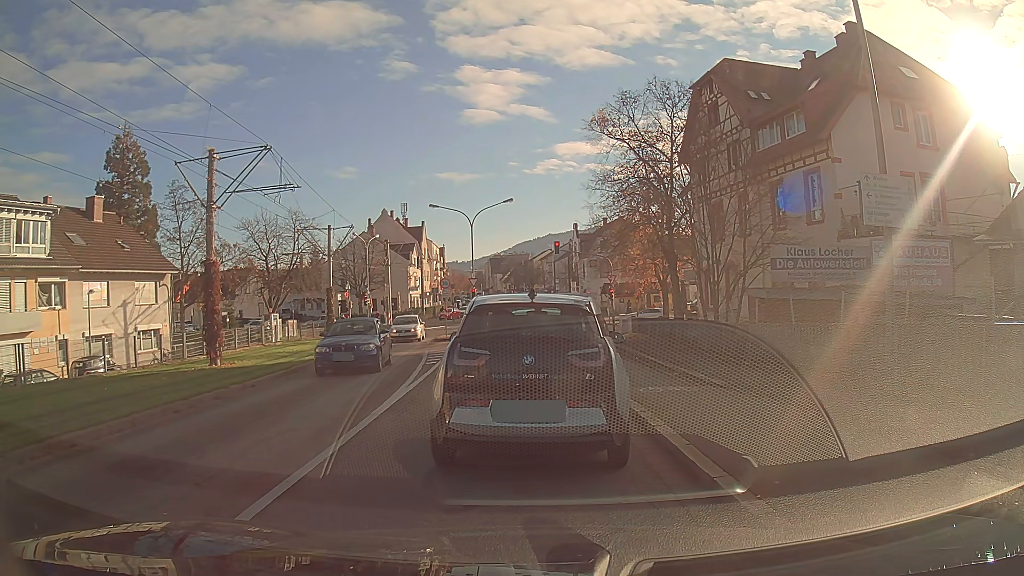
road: tertiary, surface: asphalt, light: Day
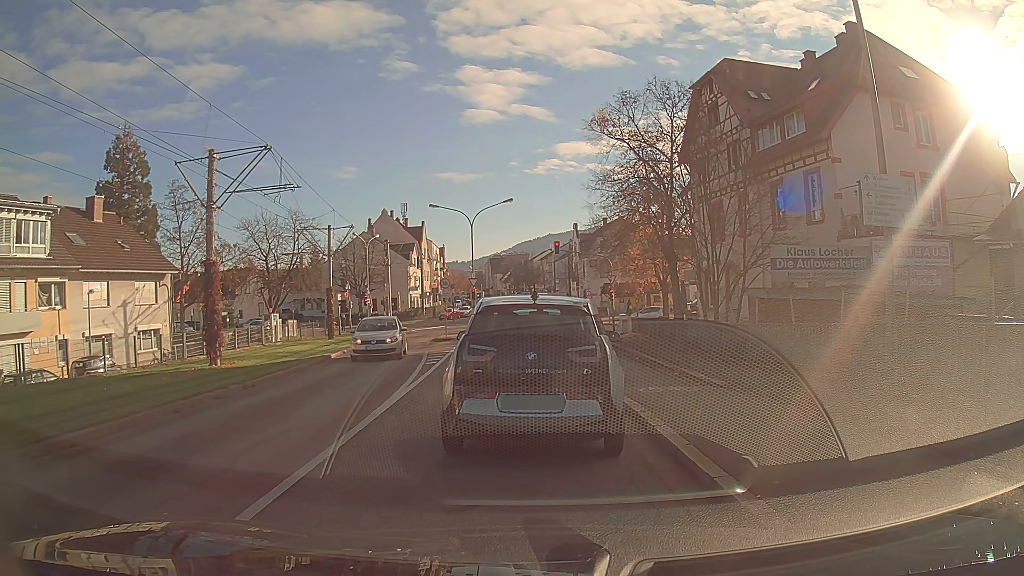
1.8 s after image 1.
(0.0, 0.0) m; 0°
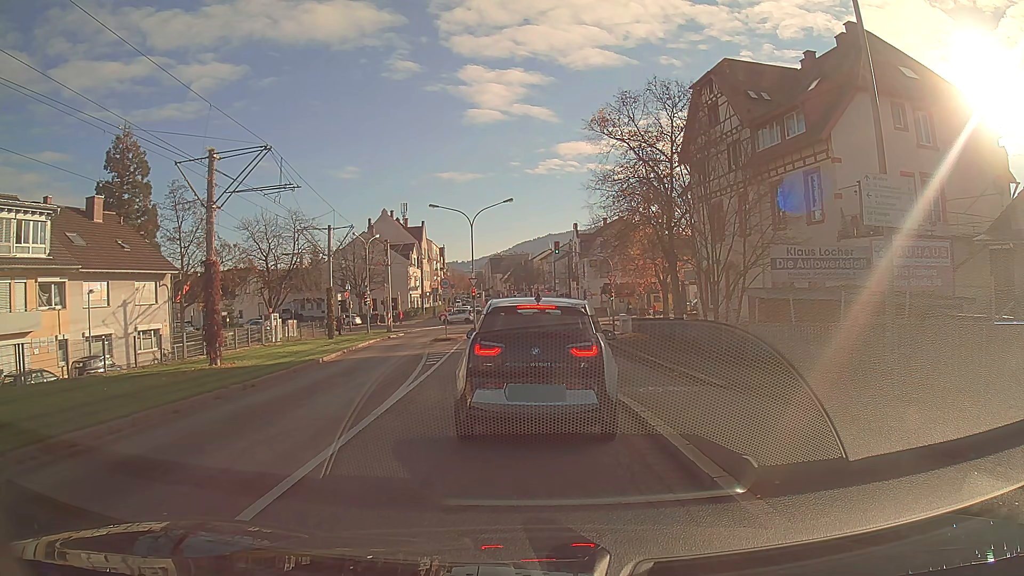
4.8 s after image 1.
(0.0, 0.0) m; 0°
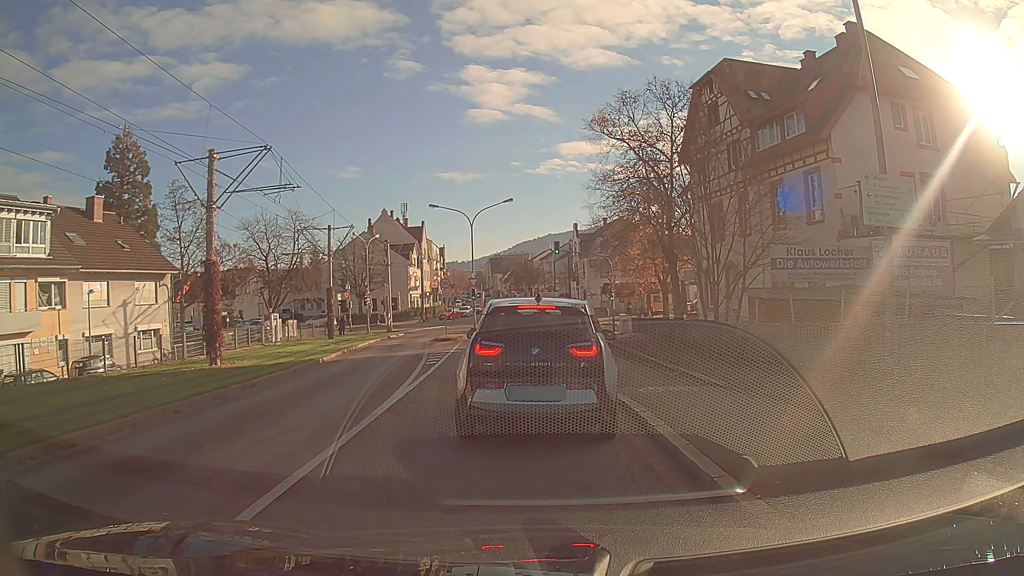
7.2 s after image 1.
(0.0, 0.0) m; 0°
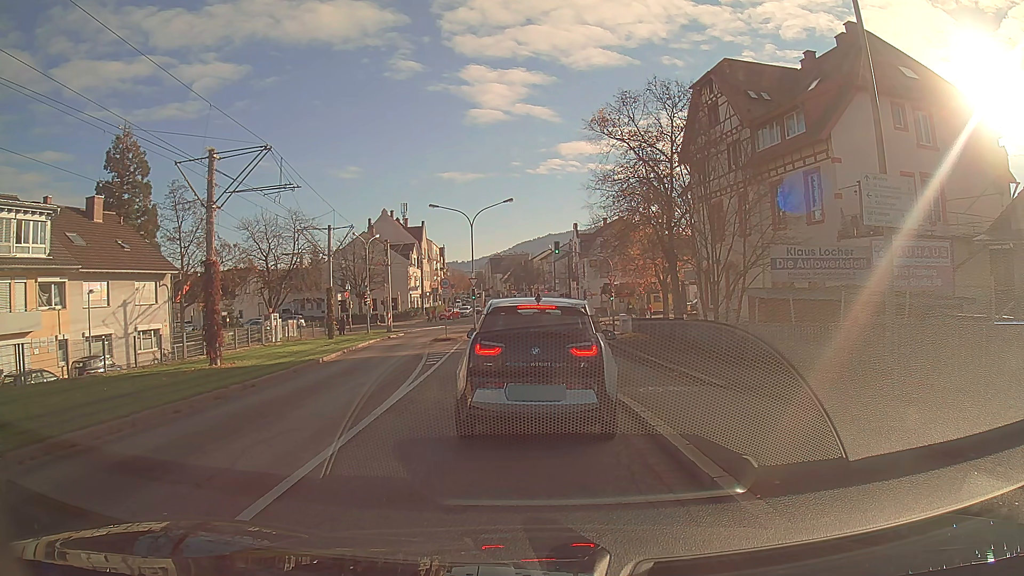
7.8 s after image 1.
(0.0, 0.0) m; 0°
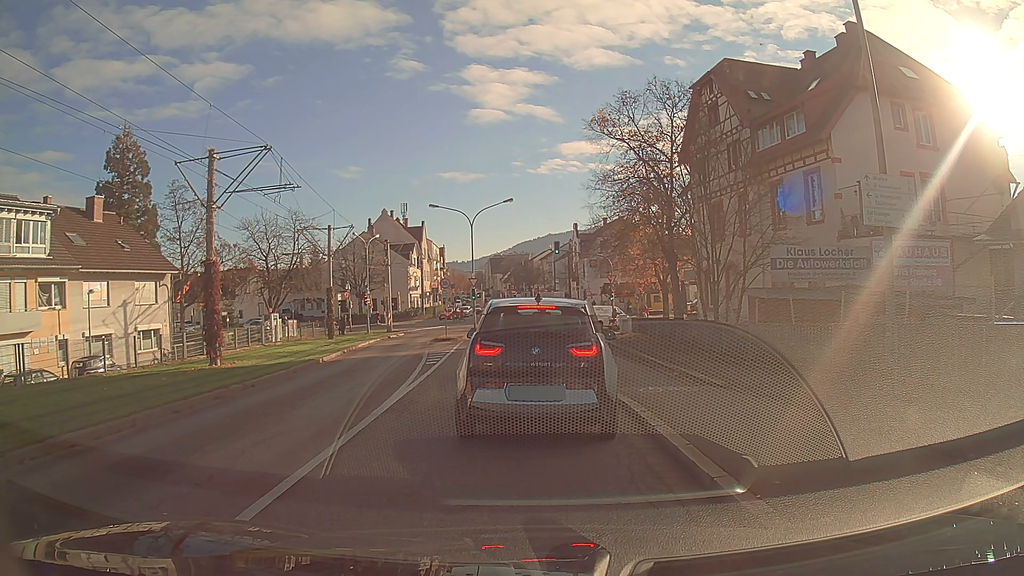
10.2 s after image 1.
(0.0, 0.0) m; 0°
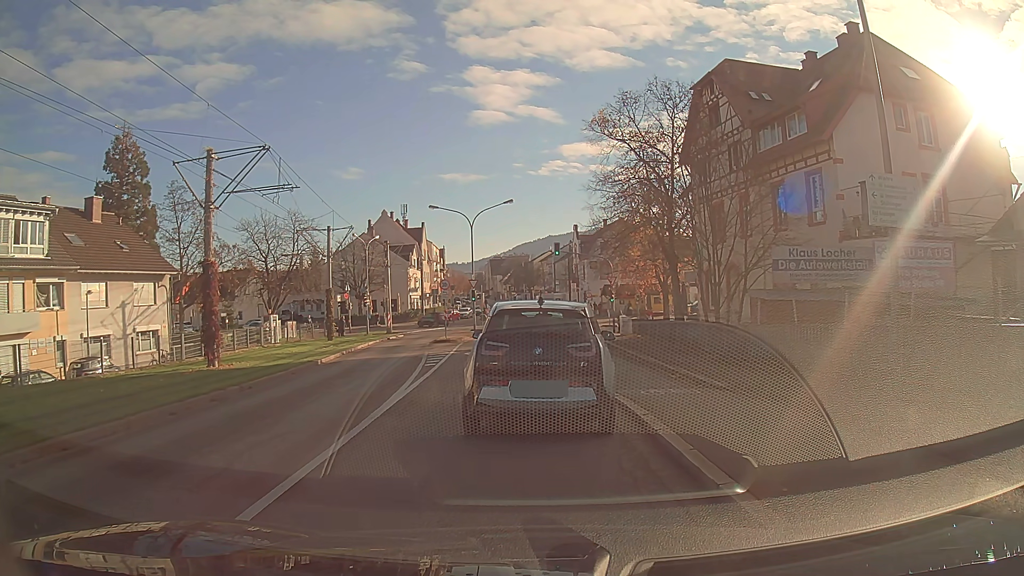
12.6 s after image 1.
(0.0, +0.1) m; 0°
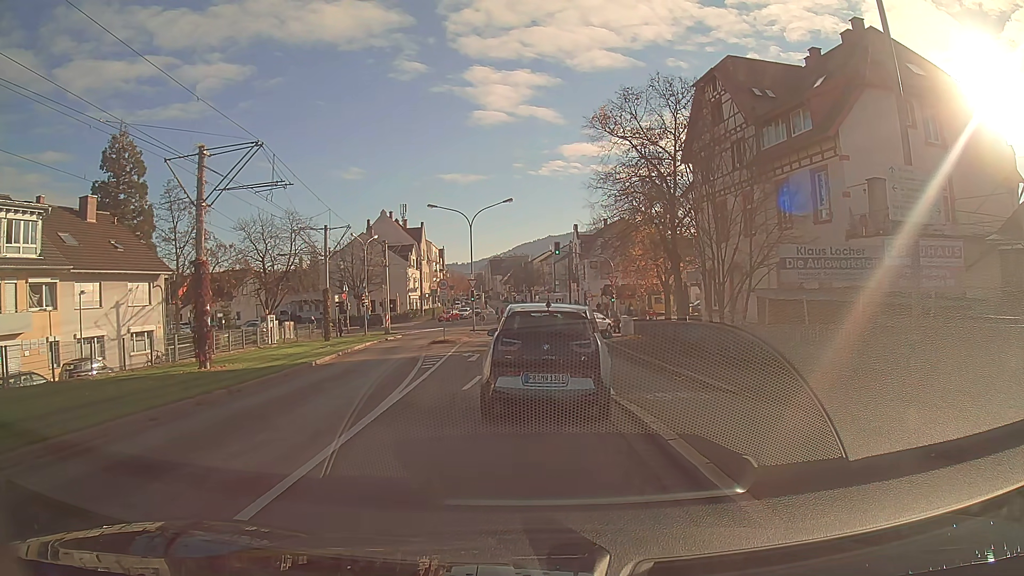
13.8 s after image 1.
(0.0, +0.6) m; 0°
